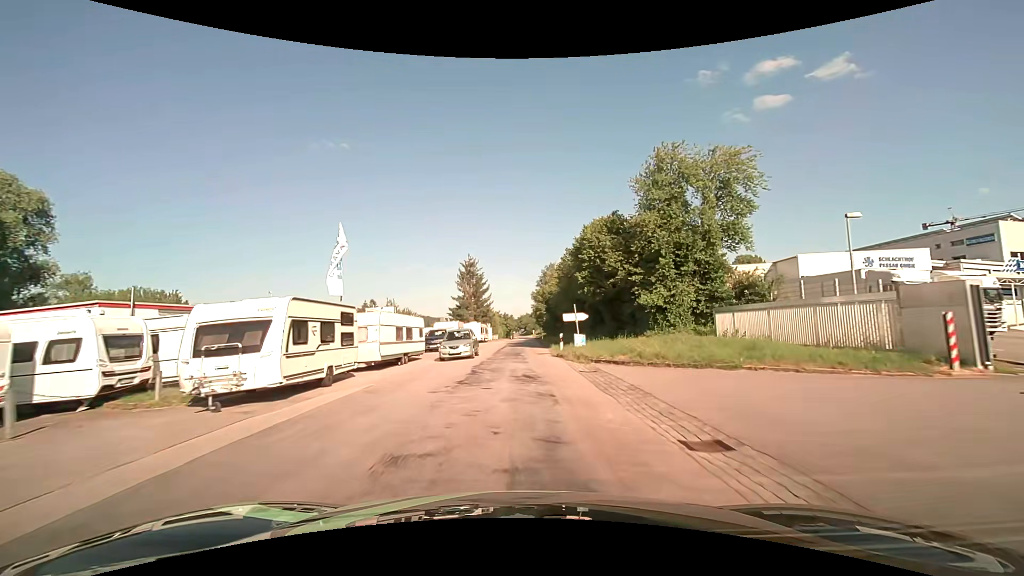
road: unclassified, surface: asphalt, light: Day
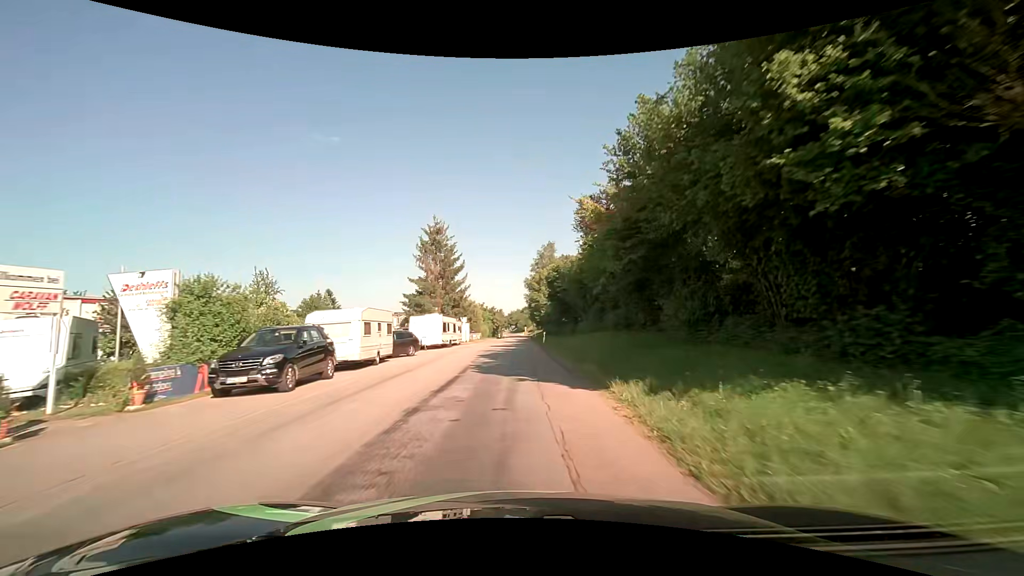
(+0.3, +25.1) m; +1°
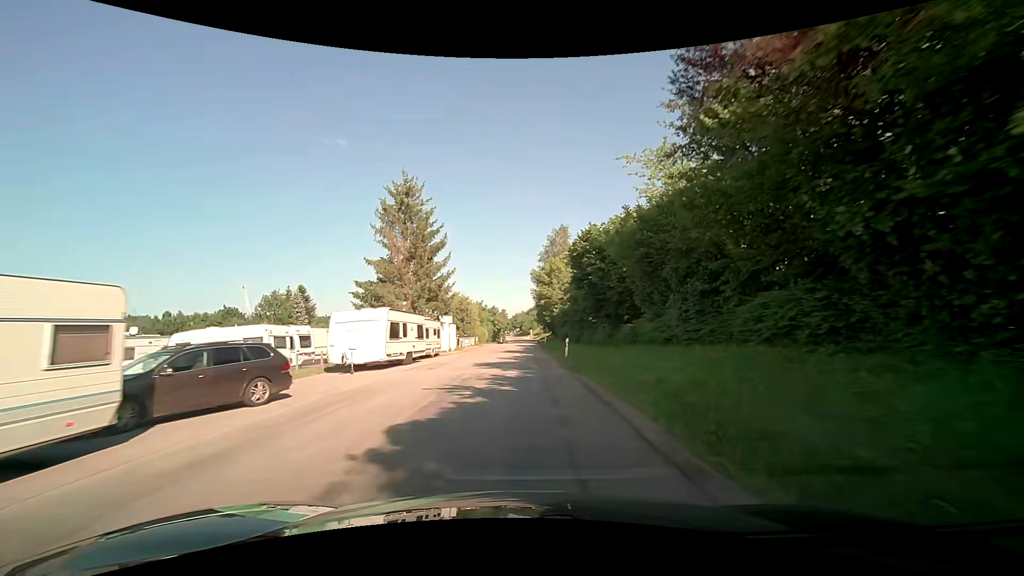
(-0.1, +16.7) m; -1°
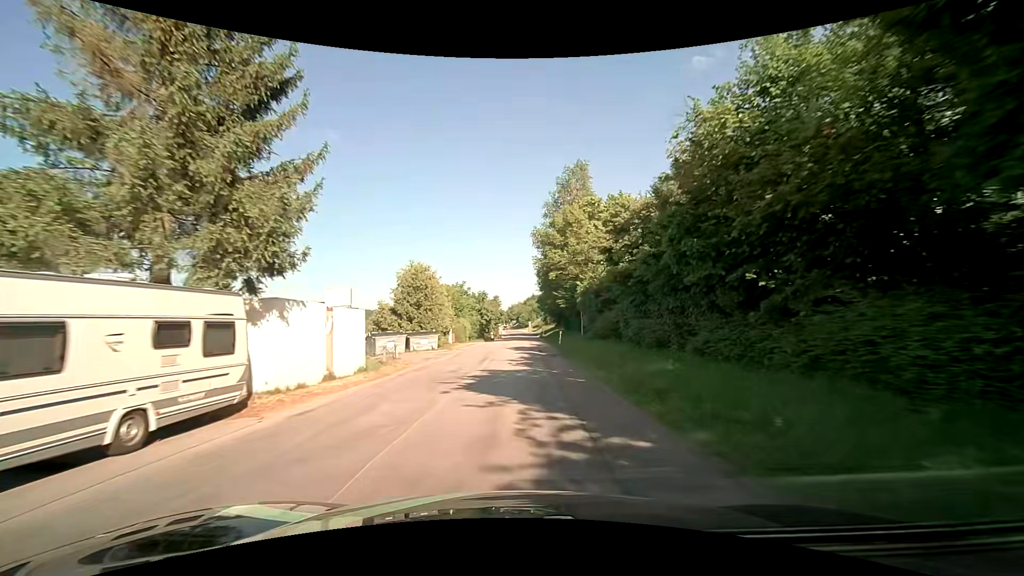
(+0.2, +25.1) m; +1°
(0, +10) (0, +20) (0, +30) (+1, +40) (+1, +50) (+1, +60) (+1, +70) (+2, +80) (+2, +90) (+2, +100) m
